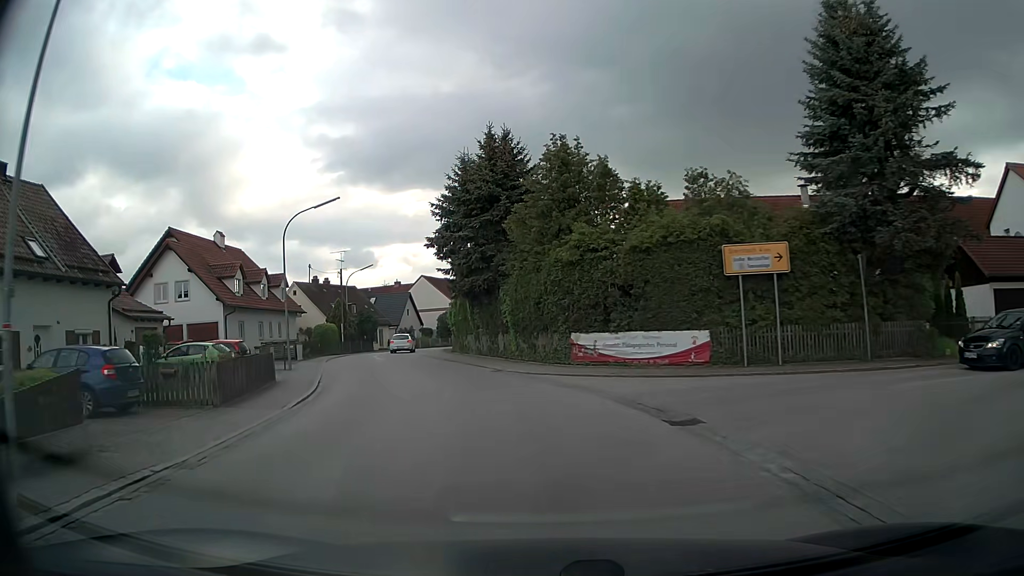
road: secondary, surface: asphalt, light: Day
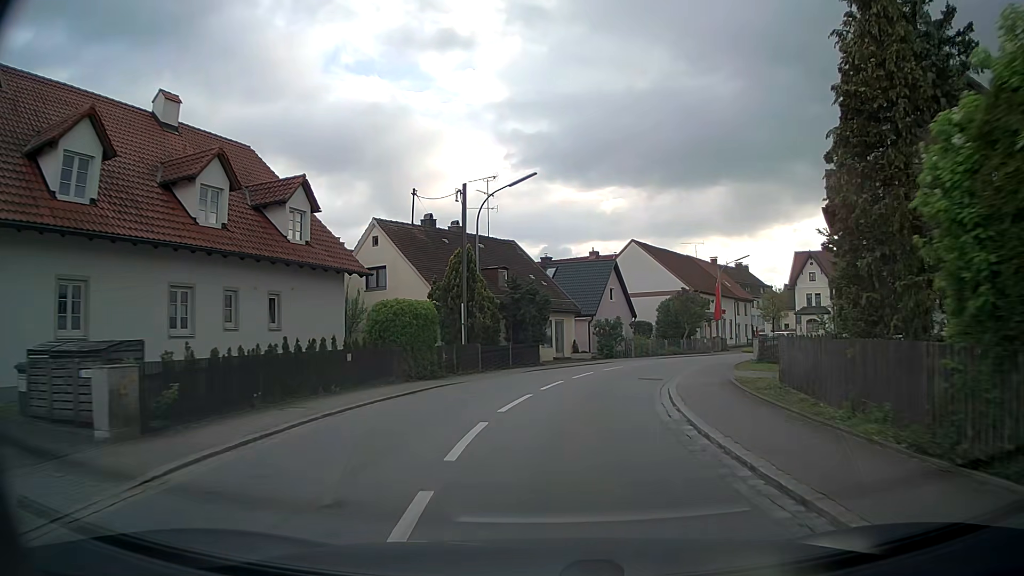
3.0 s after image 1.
(-7.0, +34.1) m; -16°
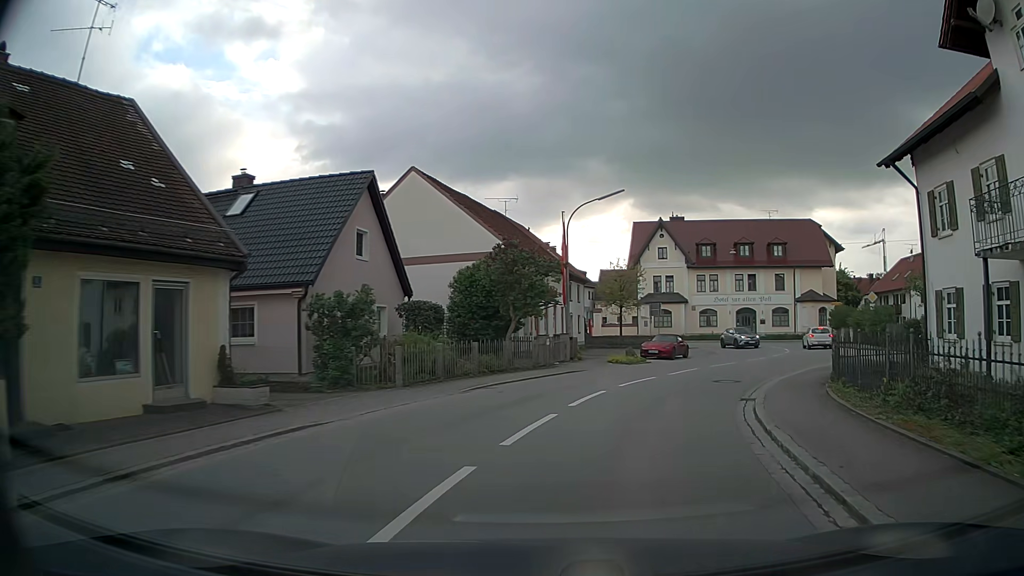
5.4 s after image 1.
(+2.9, +25.0) m; +18°
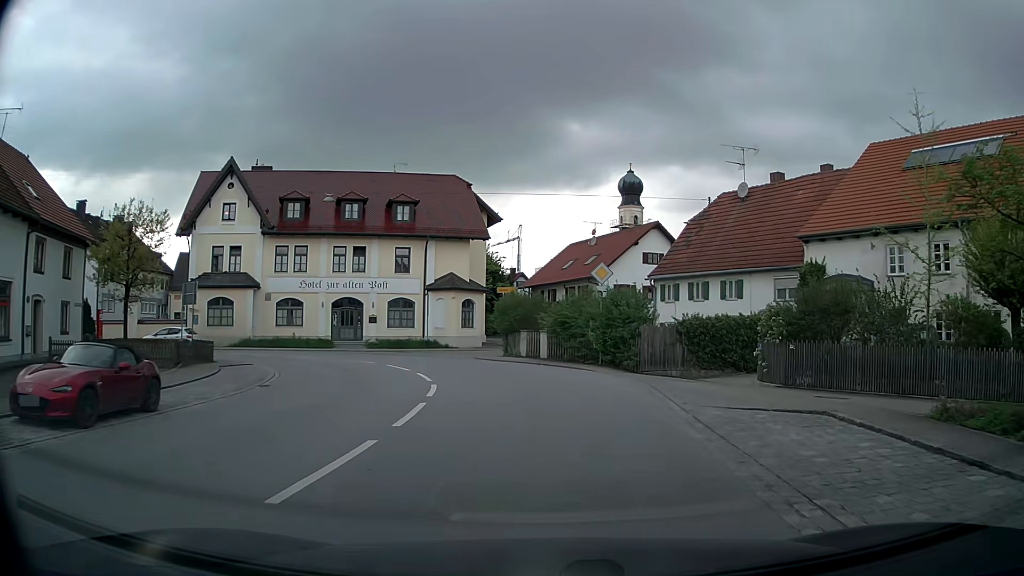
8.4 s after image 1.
(+6.7, +22.7) m; +33°
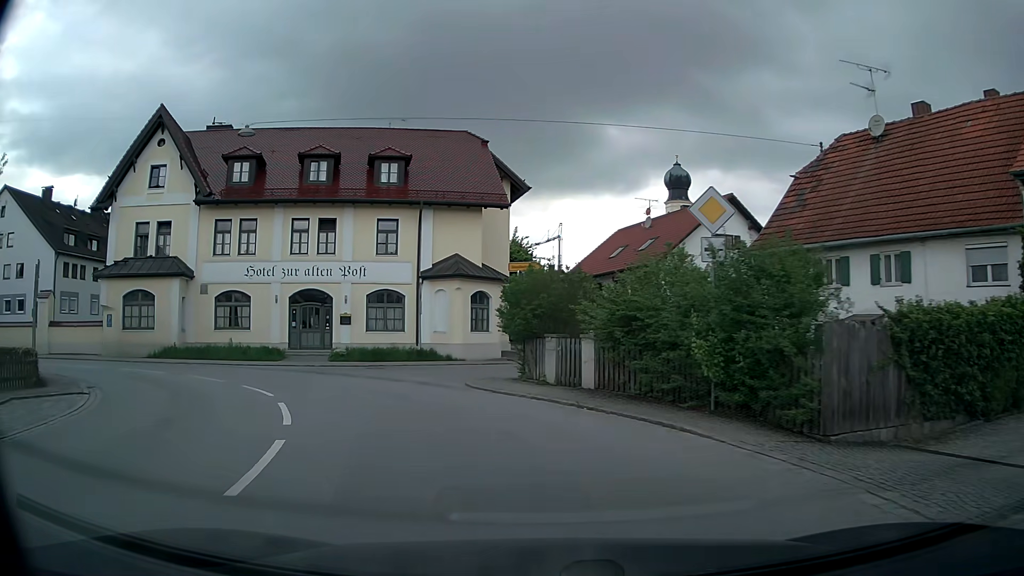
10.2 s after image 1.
(0.0, +13.3) m; -3°
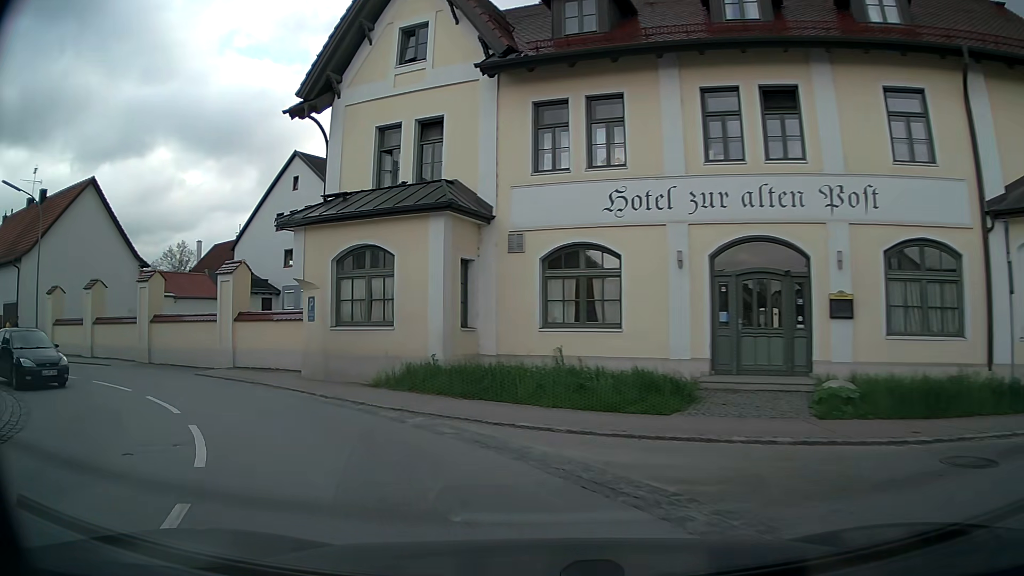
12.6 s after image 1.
(-5.1, +17.3) m; -38°
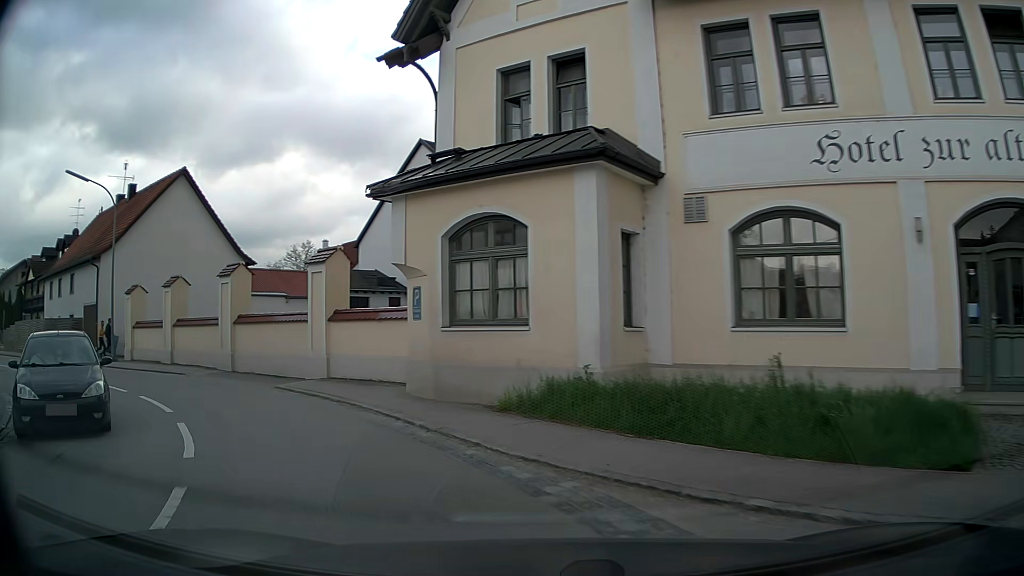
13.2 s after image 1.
(-0.4, +4.2) m; -12°
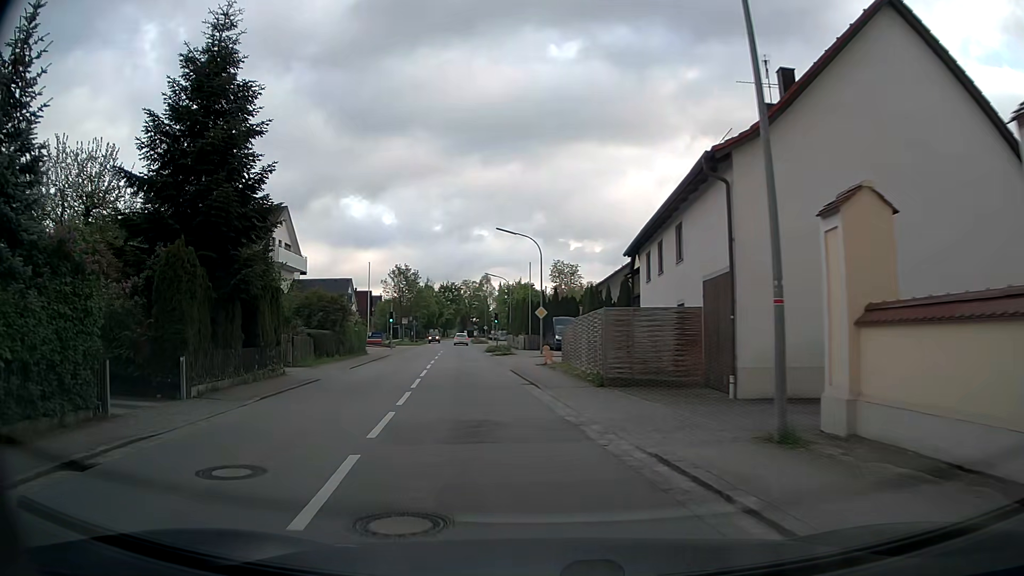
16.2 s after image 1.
(-11.7, +17.7) m; -58°
(-1, +10) (-2, +20) (-3, +30) (-5, +40) (-6, +50) (-7, +60) (-9, +69) (-10, +79) (-12, +89) (-13, +99) m
